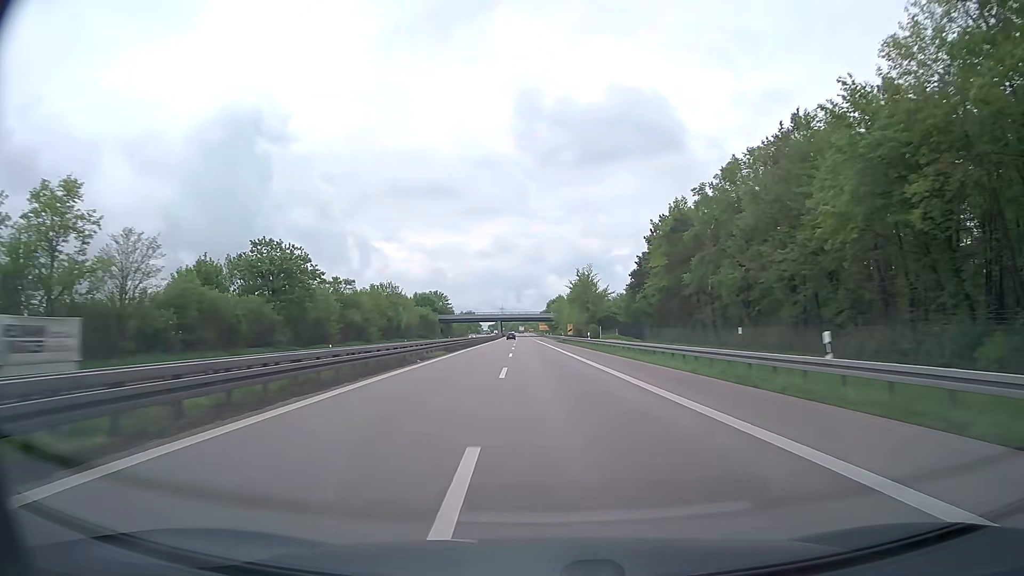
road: trunk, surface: asphalt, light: Day
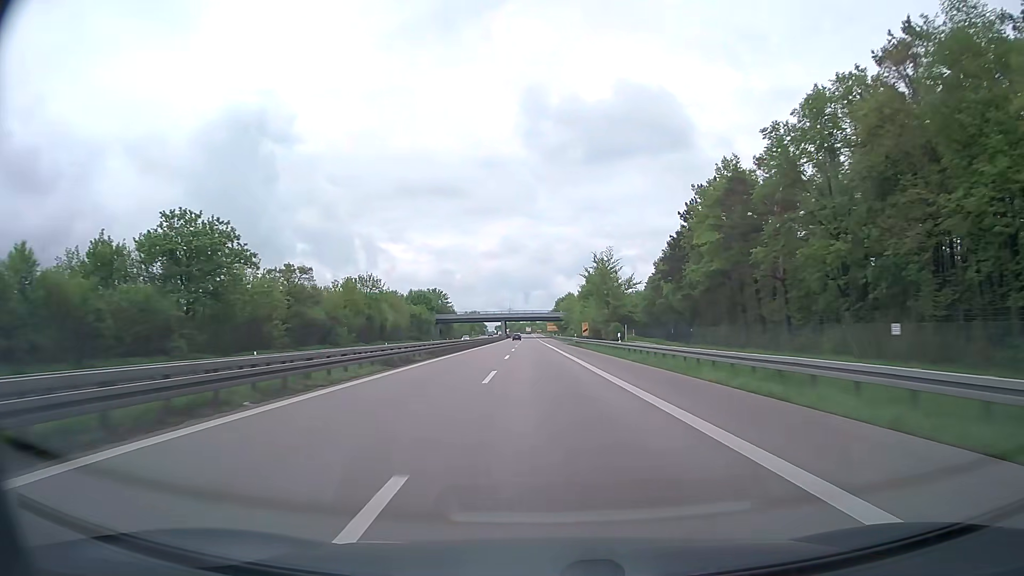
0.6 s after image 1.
(-0.1, +19.6) m; 0°
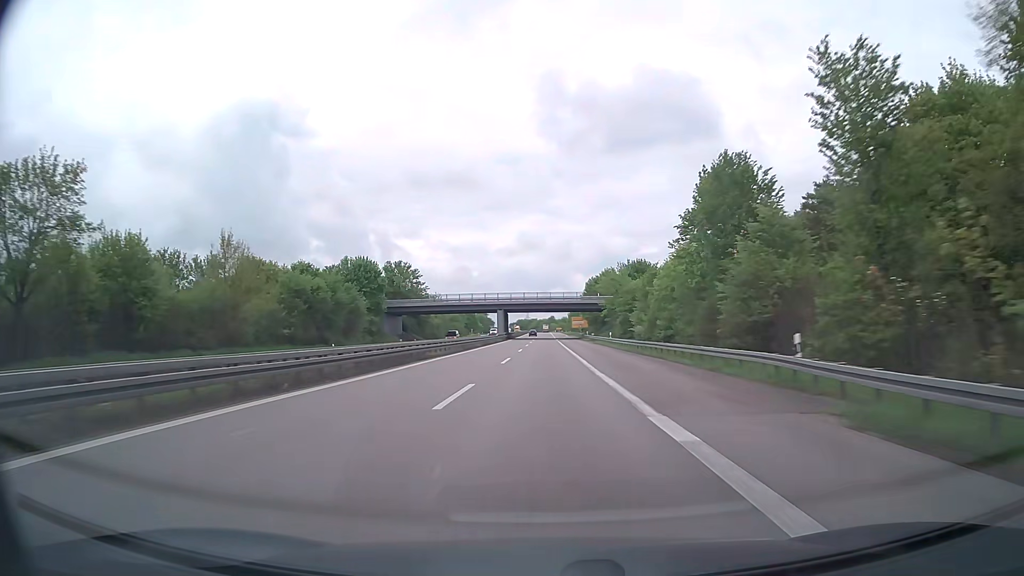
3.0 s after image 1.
(-1.6, +78.6) m; -2°
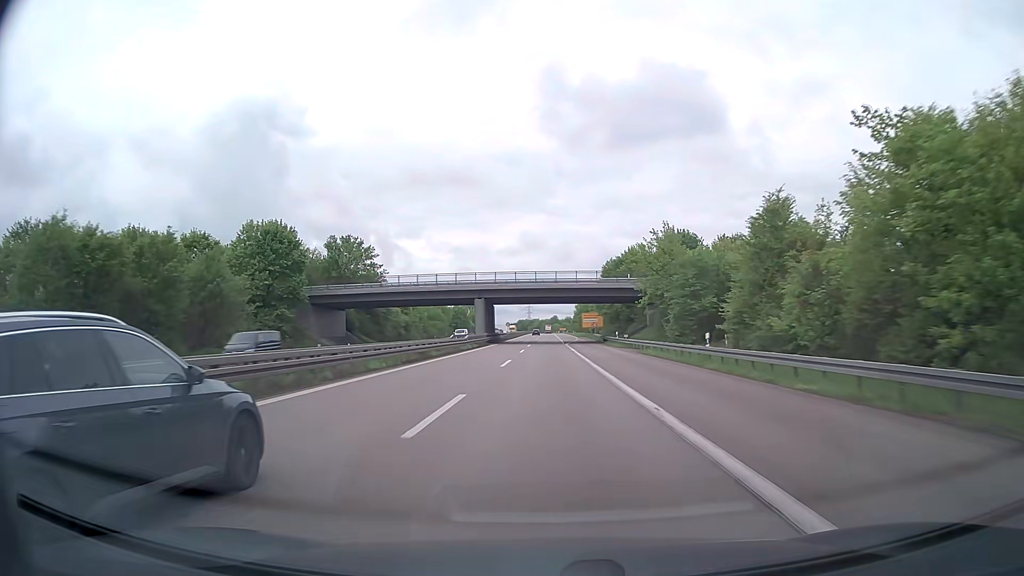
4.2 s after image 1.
(+0.1, +39.3) m; 0°
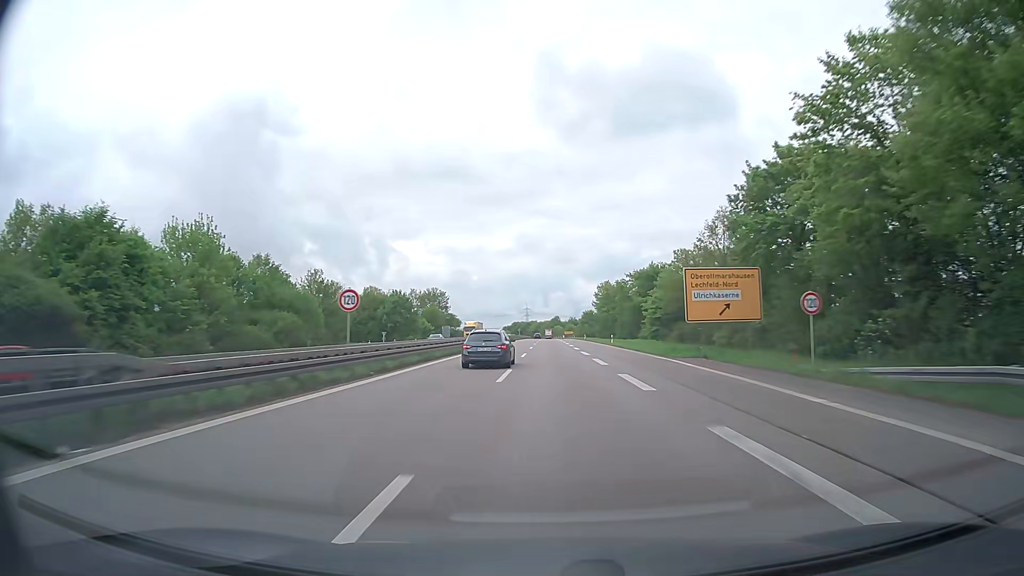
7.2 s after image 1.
(0.0, +98.2) m; 0°
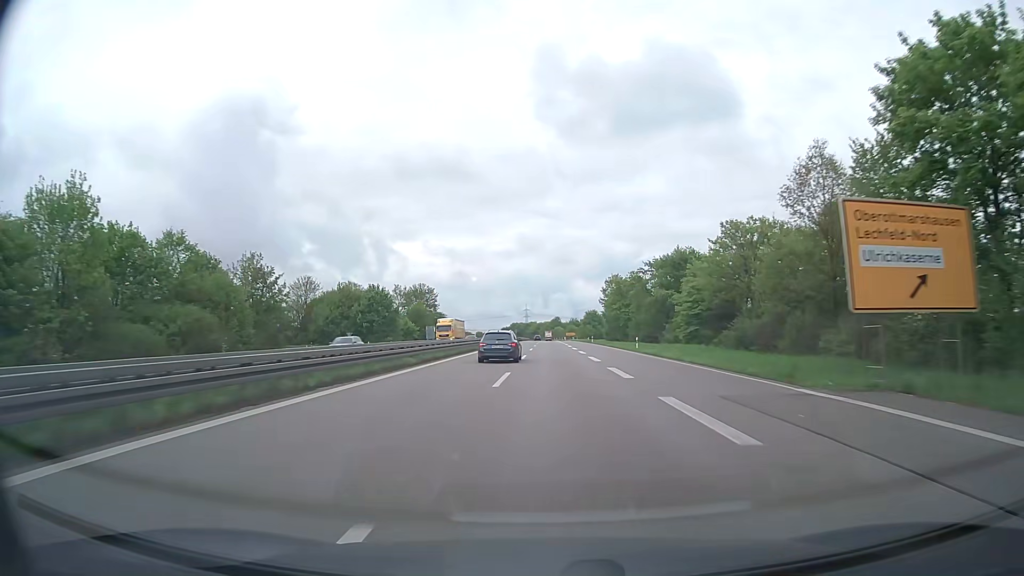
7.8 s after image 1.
(0.0, +19.6) m; 0°
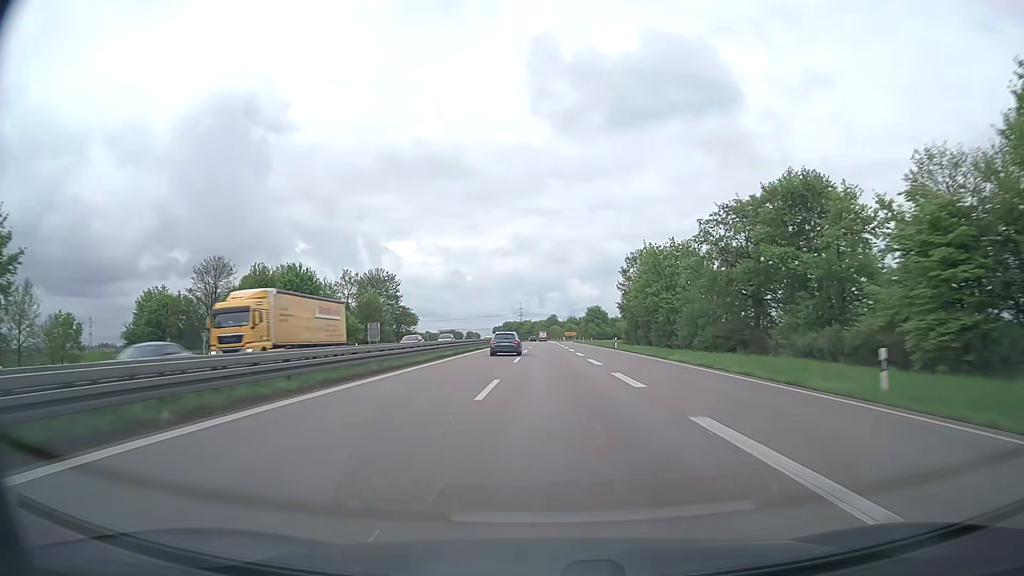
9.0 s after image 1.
(0.0, +39.3) m; 0°
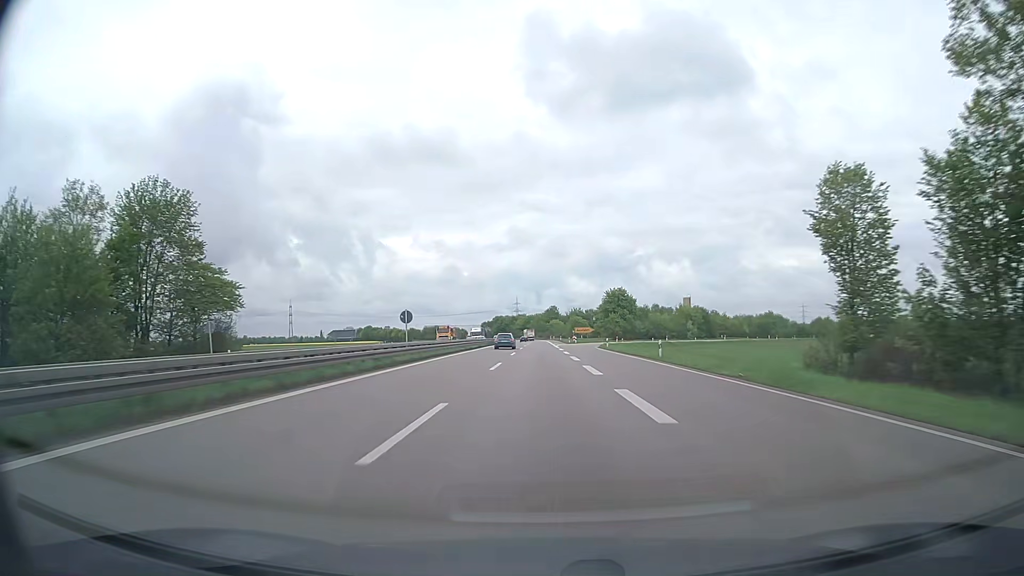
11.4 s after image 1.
(+0.3, +78.6) m; 0°
(0, +10) (0, +20) (0, +30) (0, +40) (0, +50) (0, +60) (0, +70) (0, +80) (0, +90) (-1, +100) m
